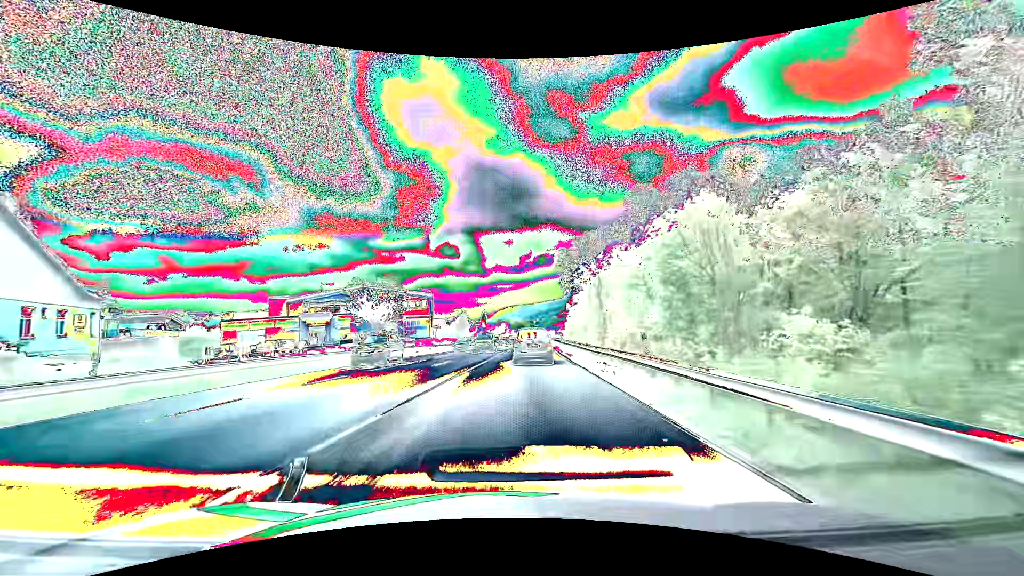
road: primary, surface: asphalt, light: Day
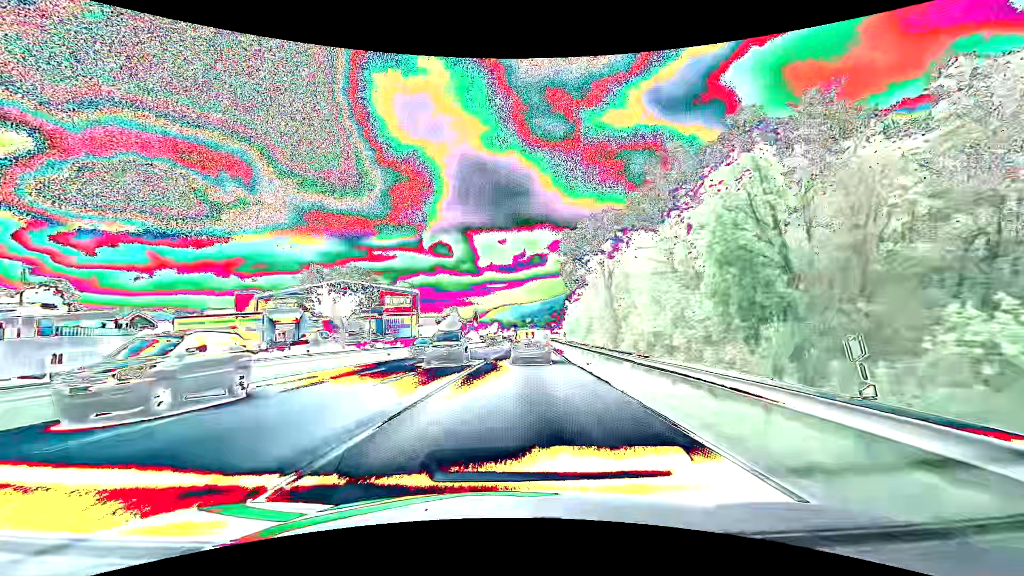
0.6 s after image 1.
(+0.1, +8.2) m; +1°
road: tertiary
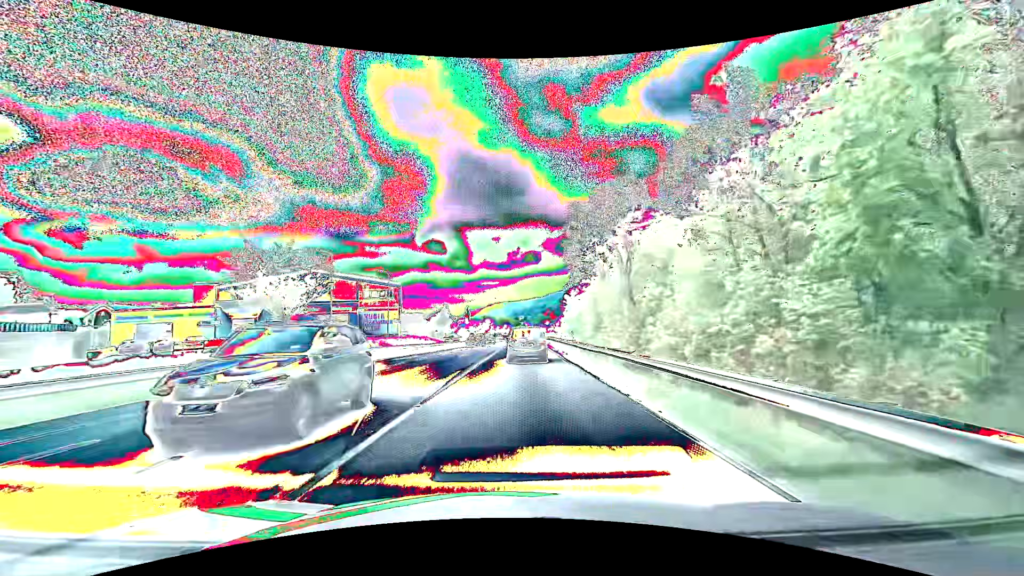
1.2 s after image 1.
(0.0, +8.5) m; +1°
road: primary
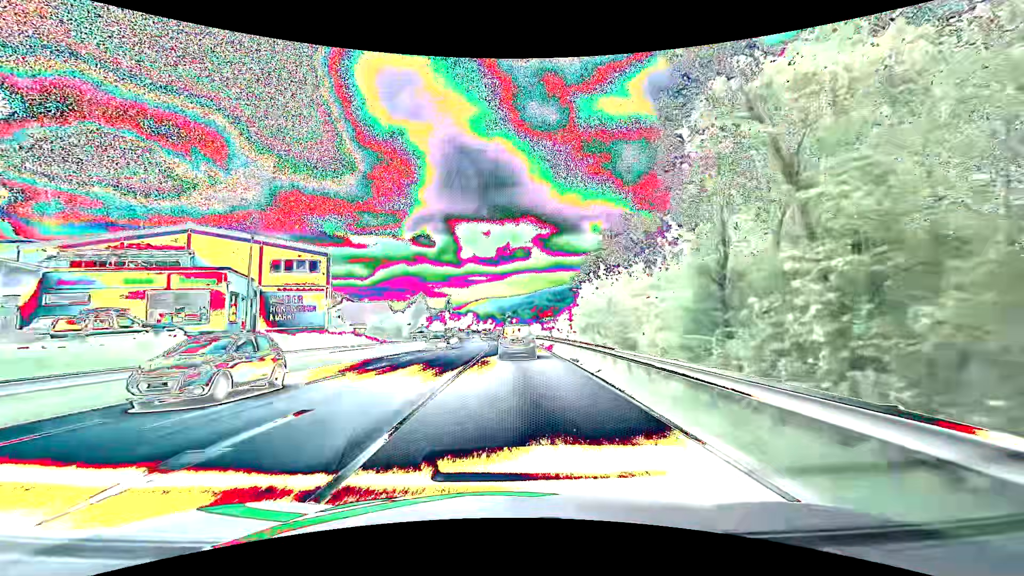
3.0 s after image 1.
(+0.3, +26.4) m; +1°
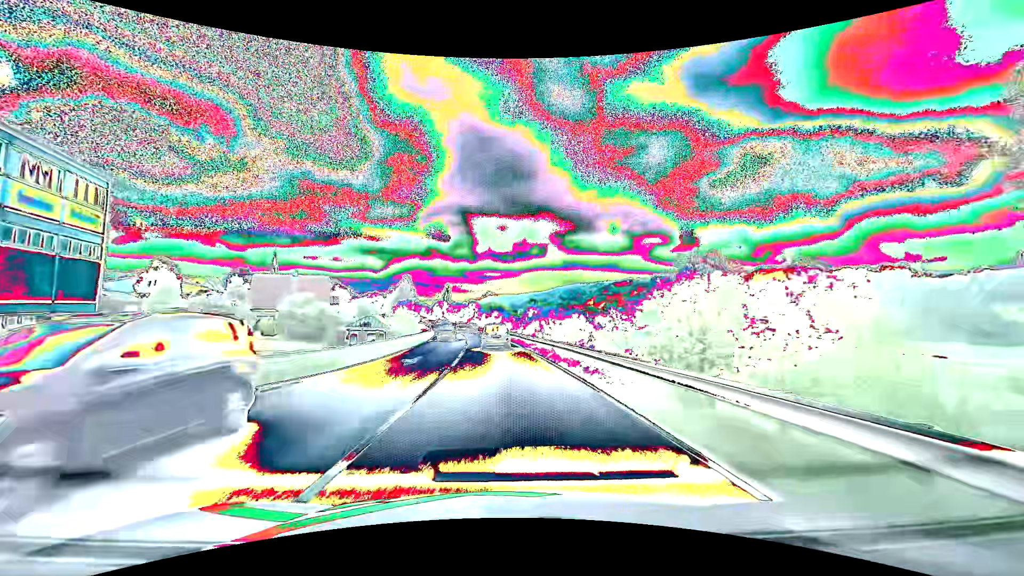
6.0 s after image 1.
(0.0, +44.8) m; -1°
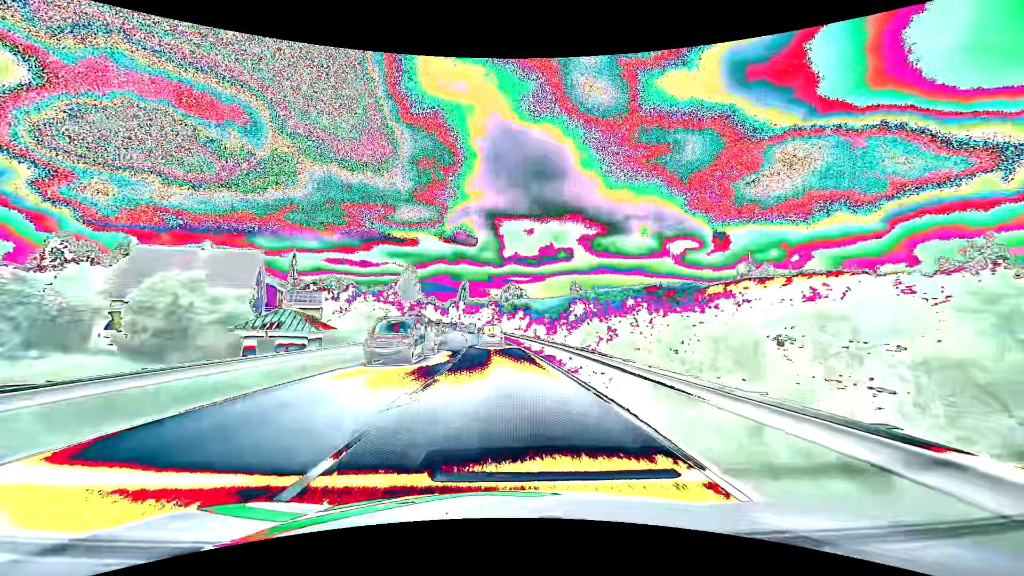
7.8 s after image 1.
(-0.8, +28.0) m; -3°
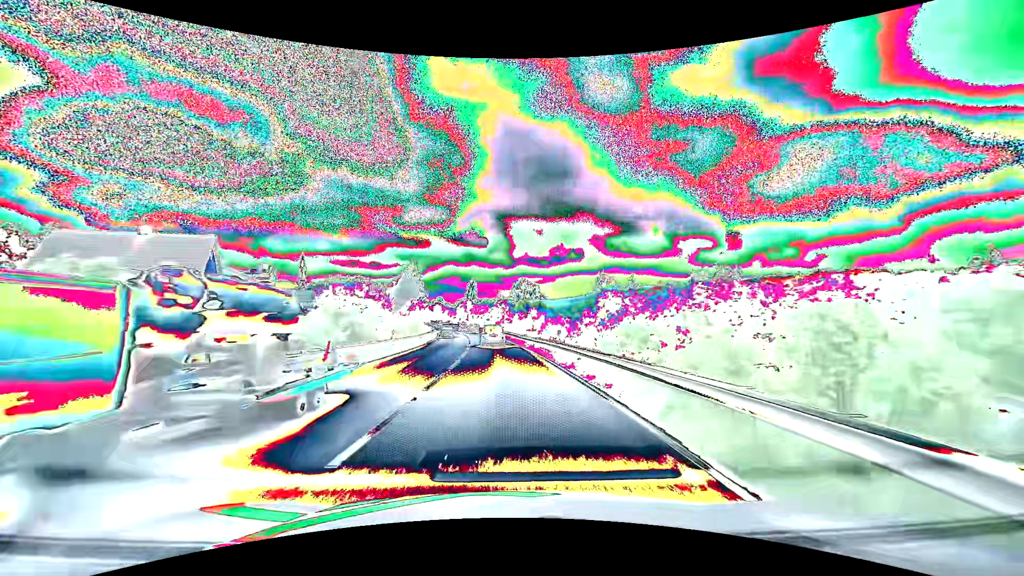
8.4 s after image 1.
(-0.1, +9.6) m; -1°
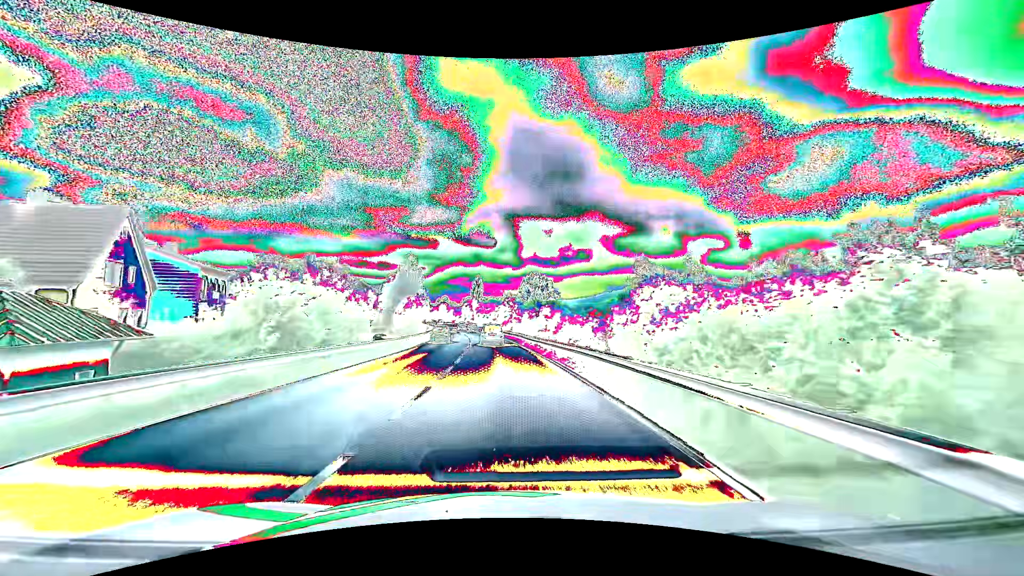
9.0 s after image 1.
(-0.1, +9.8) m; -1°
(0, +10) (0, +20) (-1, +30) (-1, +40) (-2, +50) (-3, +60) (-4, +70) (-5, +80) (-7, +90) (-8, +100) m
